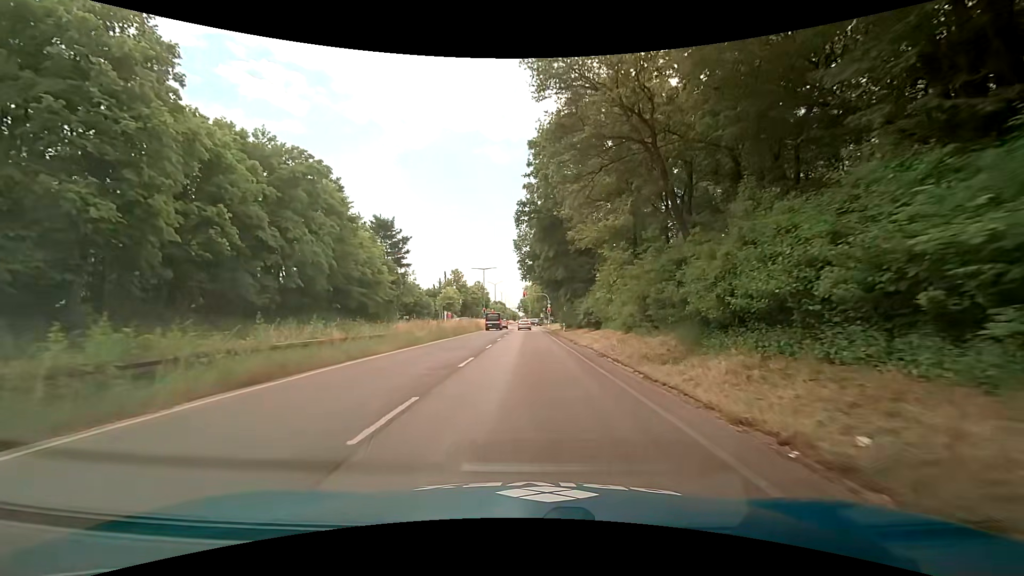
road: trunk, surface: asphalt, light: Day
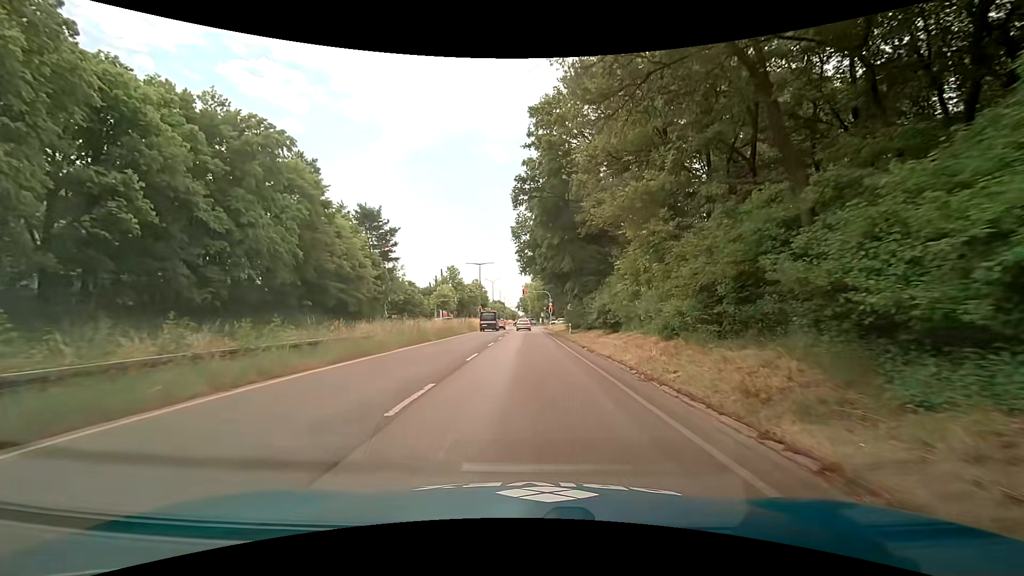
(+0.1, +7.1) m; 0°
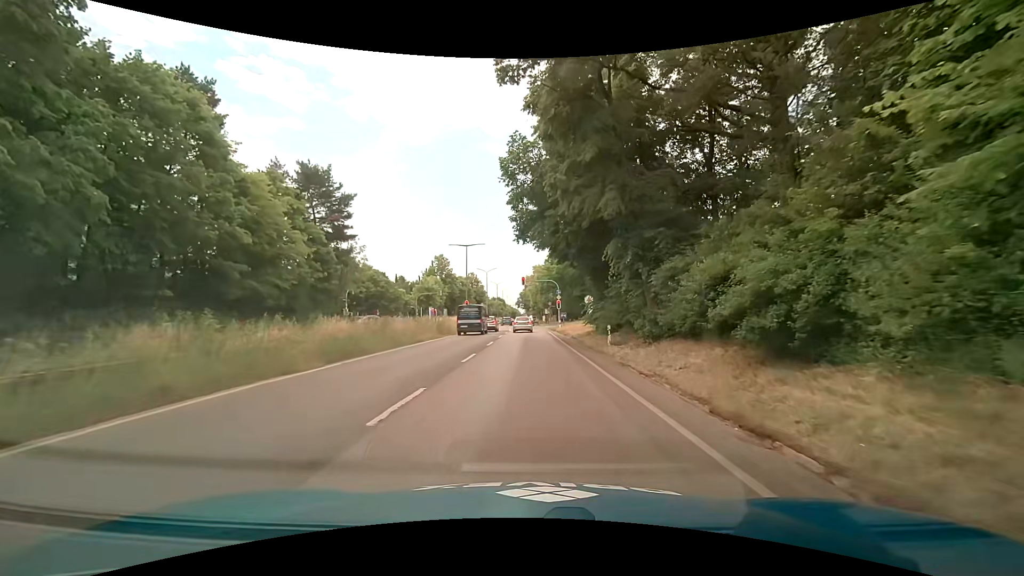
(+0.1, +18.4) m; 0°
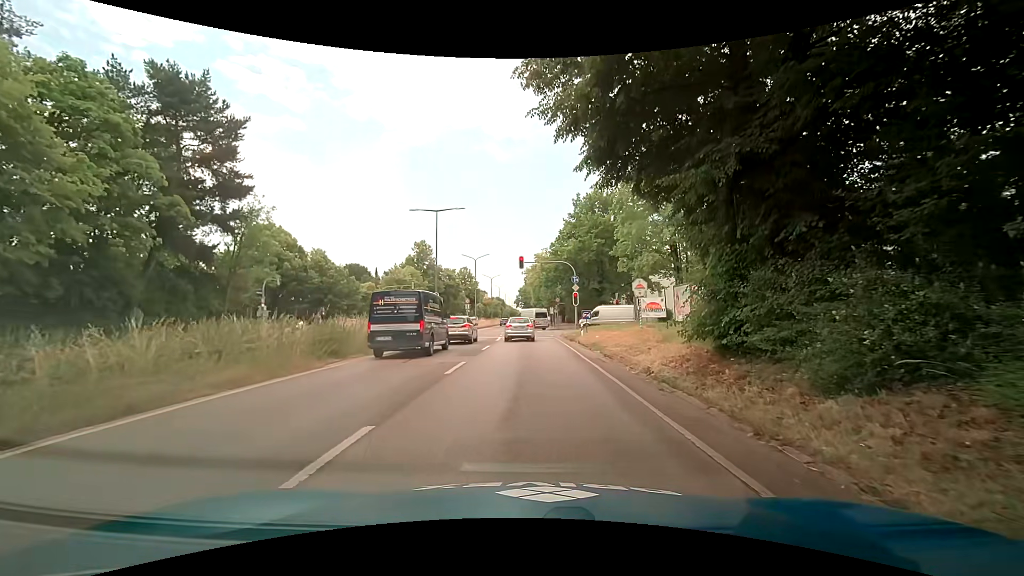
(+0.2, +20.4) m; -1°
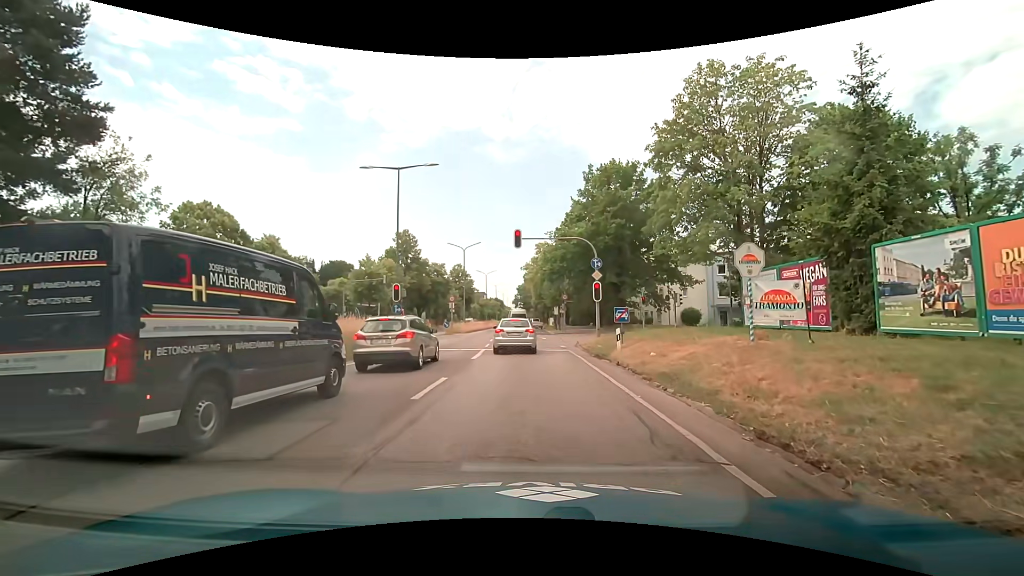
(+0.3, +12.2) m; -1°
